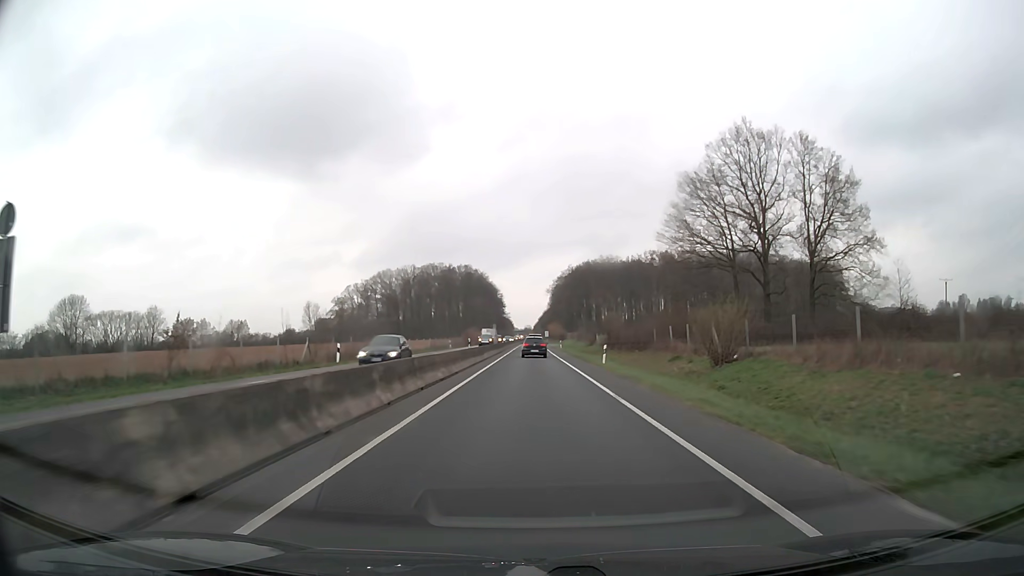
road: trunk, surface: asphalt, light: Day
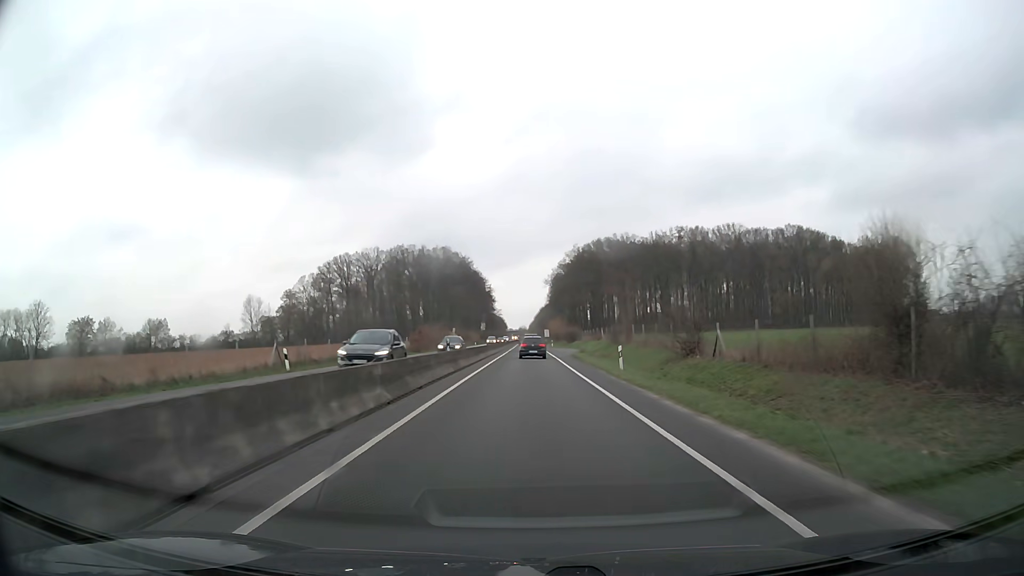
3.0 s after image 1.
(+0.1, +55.9) m; +1°
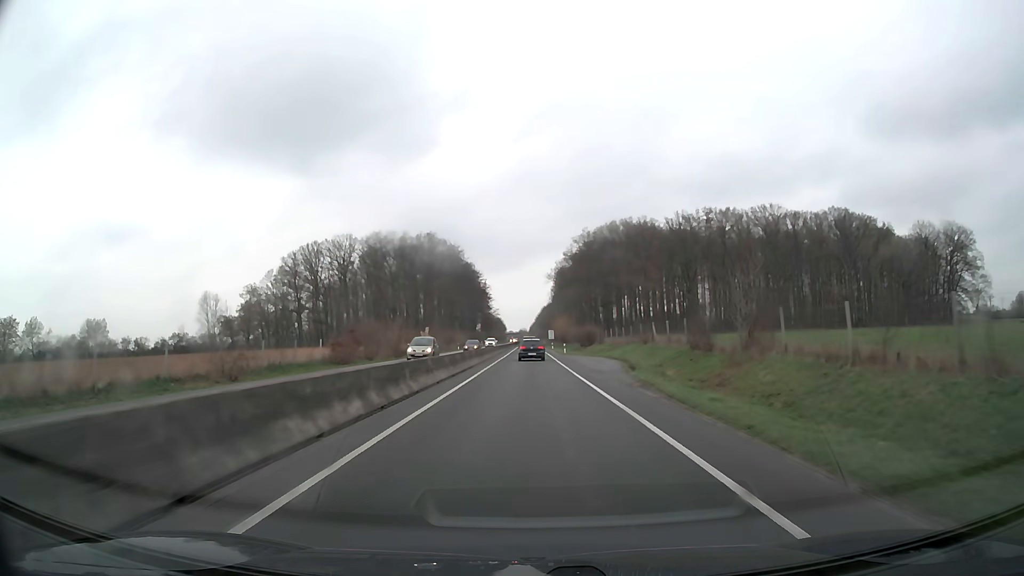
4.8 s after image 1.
(-0.1, +32.6) m; 0°
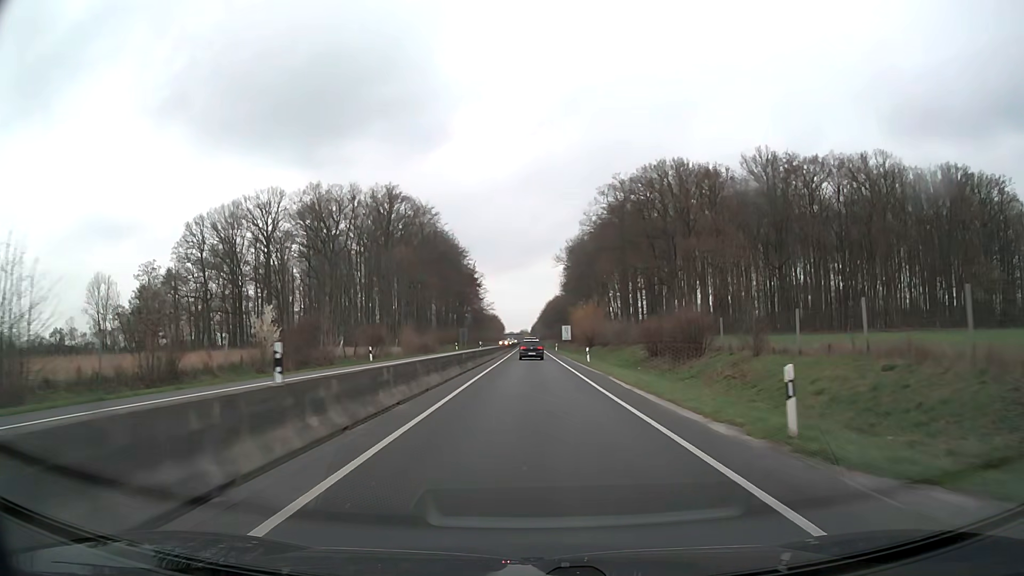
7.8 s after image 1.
(-0.1, +55.8) m; 0°
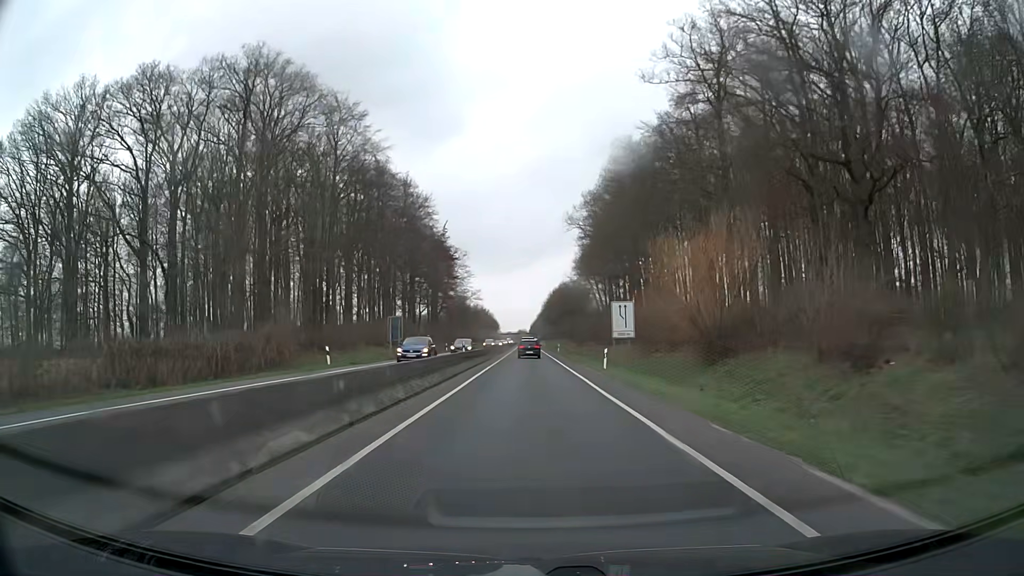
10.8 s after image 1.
(+0.1, +60.2) m; 0°
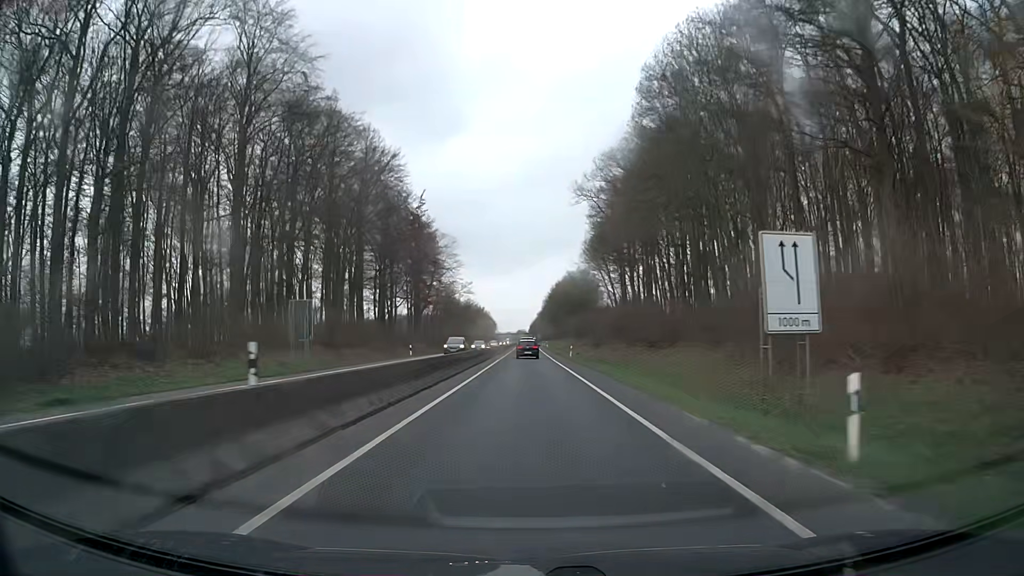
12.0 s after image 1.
(0.0, +25.0) m; 0°
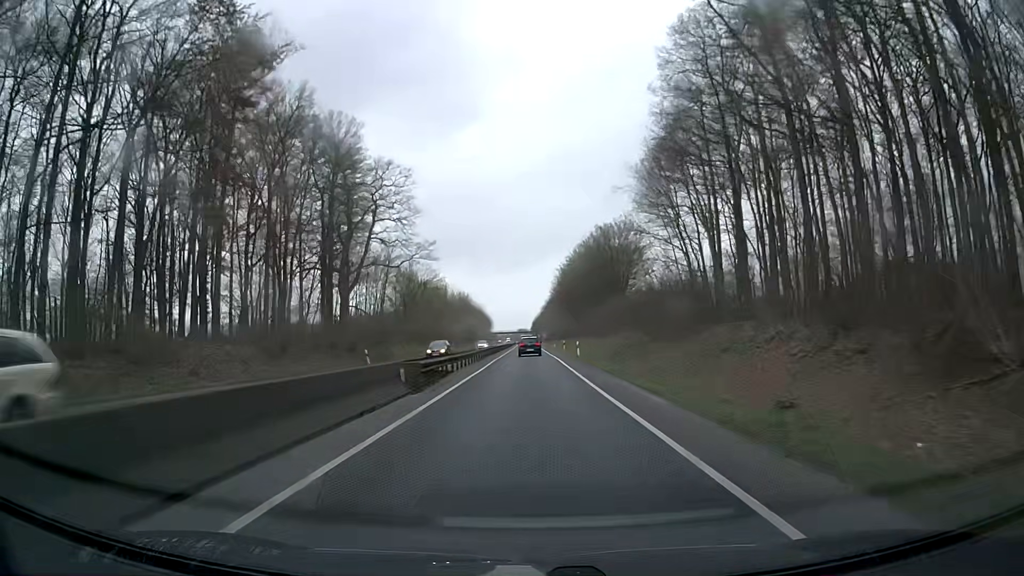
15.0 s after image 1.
(+0.1, +63.1) m; 0°
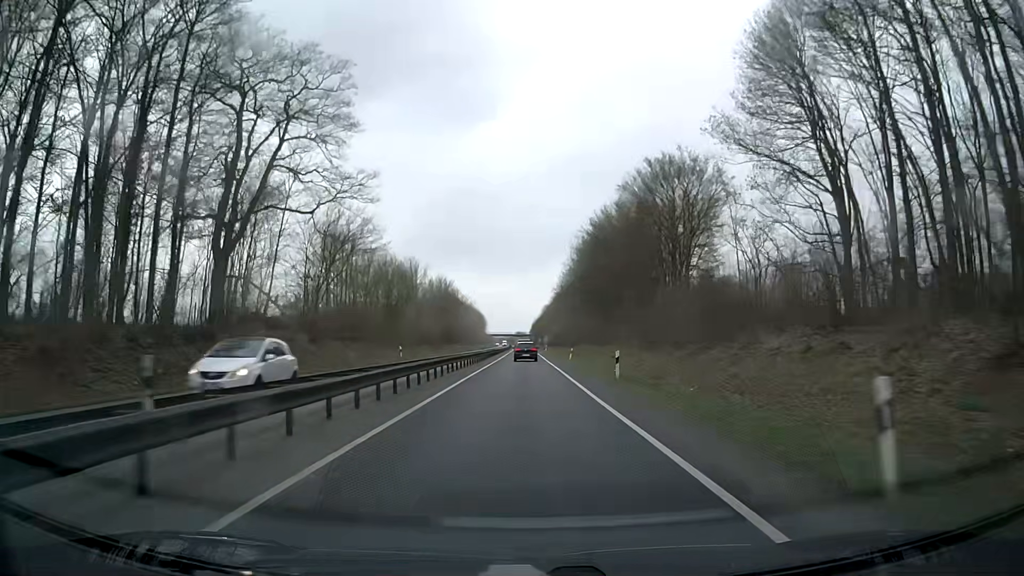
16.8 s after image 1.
(0.0, +37.8) m; 0°
(0, +10) (0, +20) (0, +30) (0, +40) (0, +50) (0, +60) (0, +70) (0, +80) (0, +90) (0, +100) m
